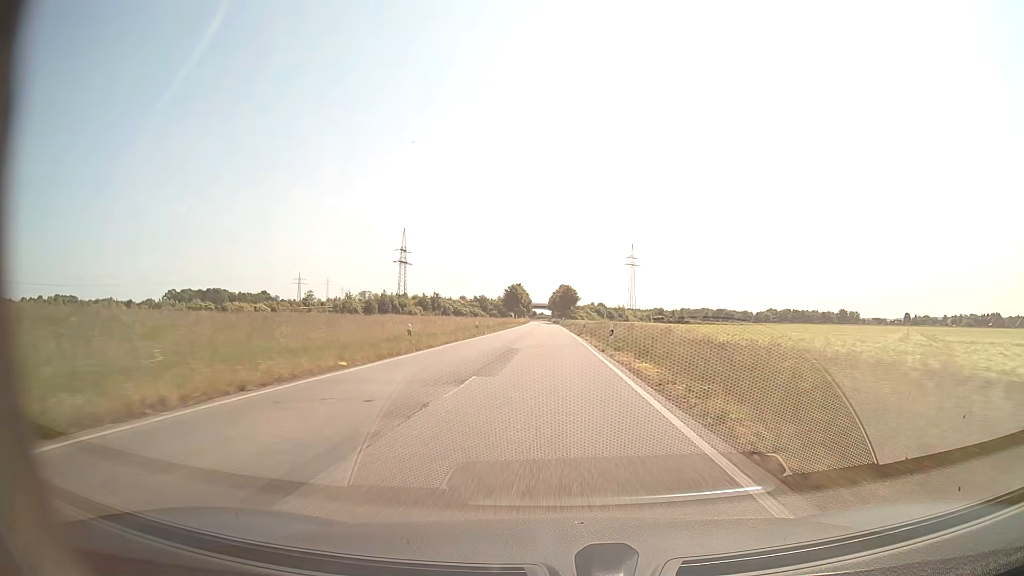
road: secondary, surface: asphalt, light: Day
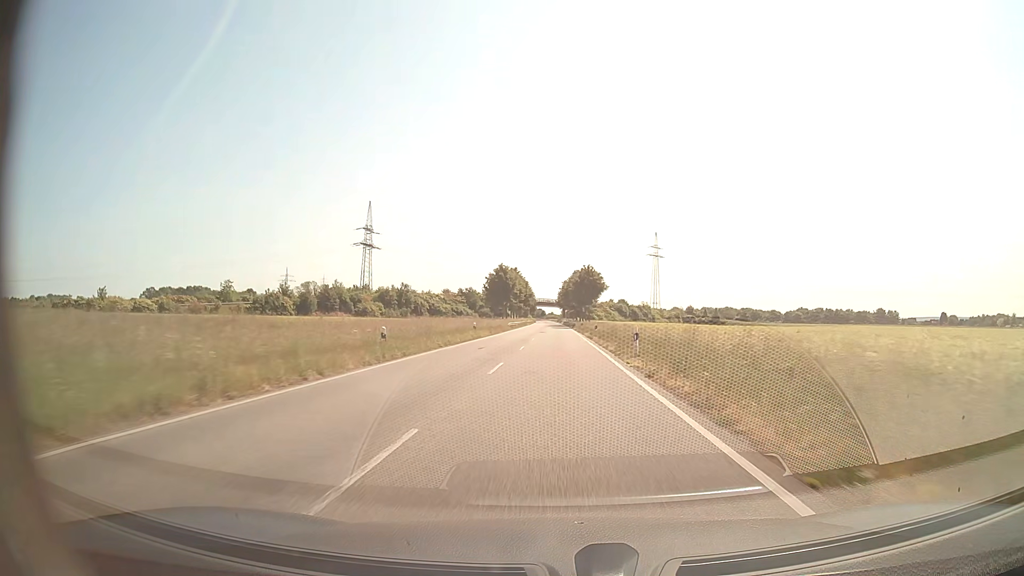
(-0.4, +56.0) m; -1°
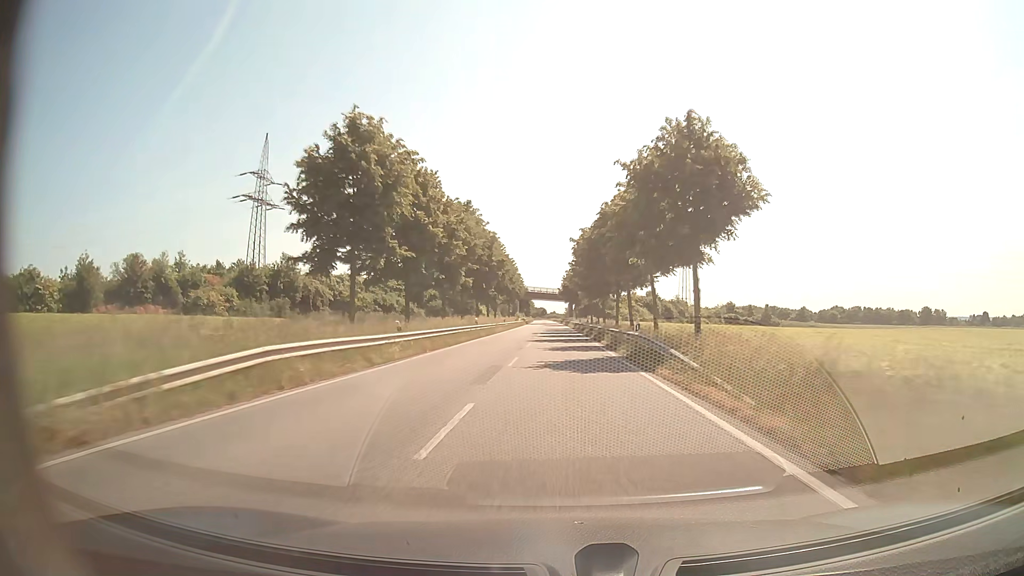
(-0.3, +70.6) m; 0°
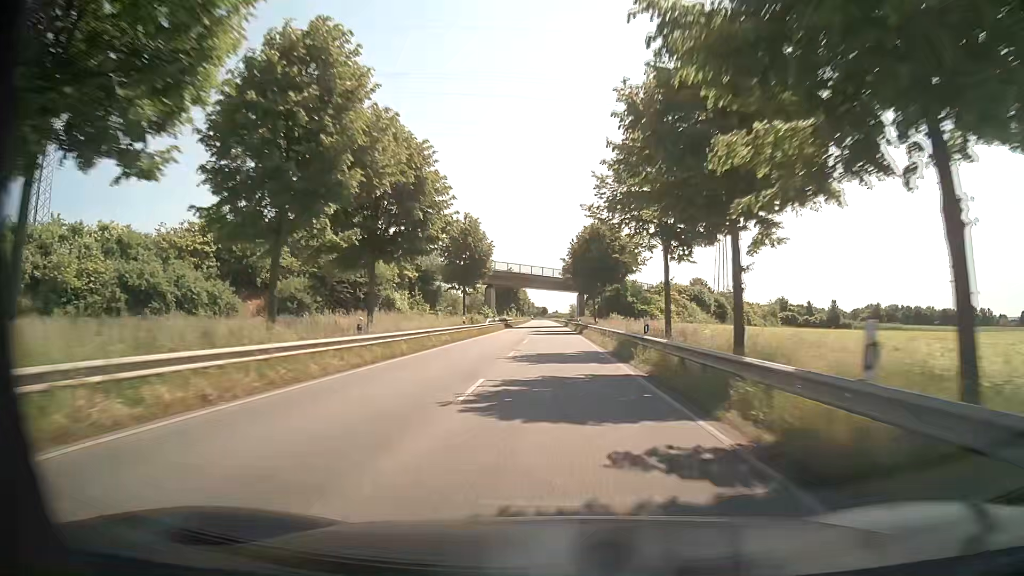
(0.0, +56.7) m; 0°
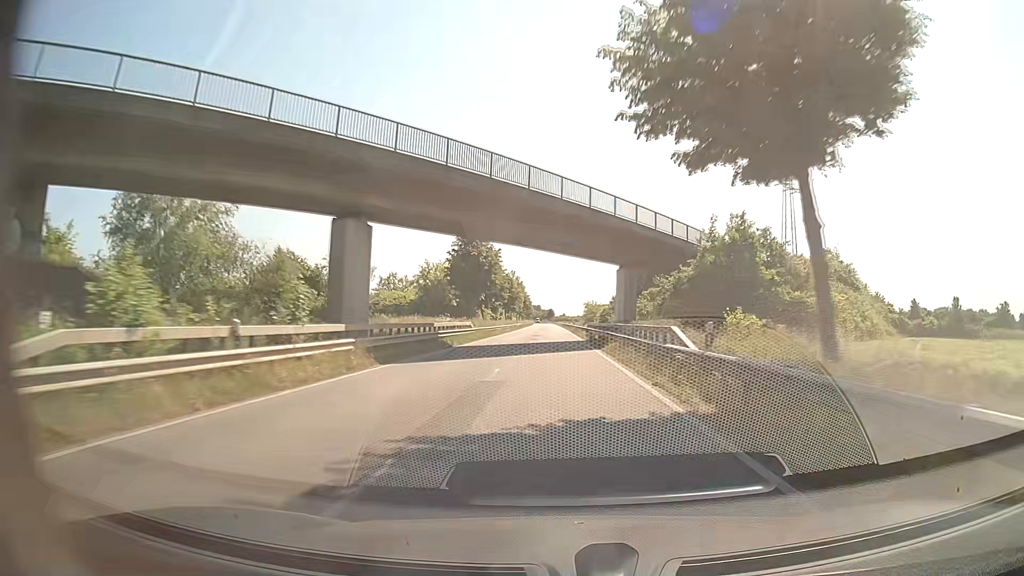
(-0.6, +56.7) m; -1°
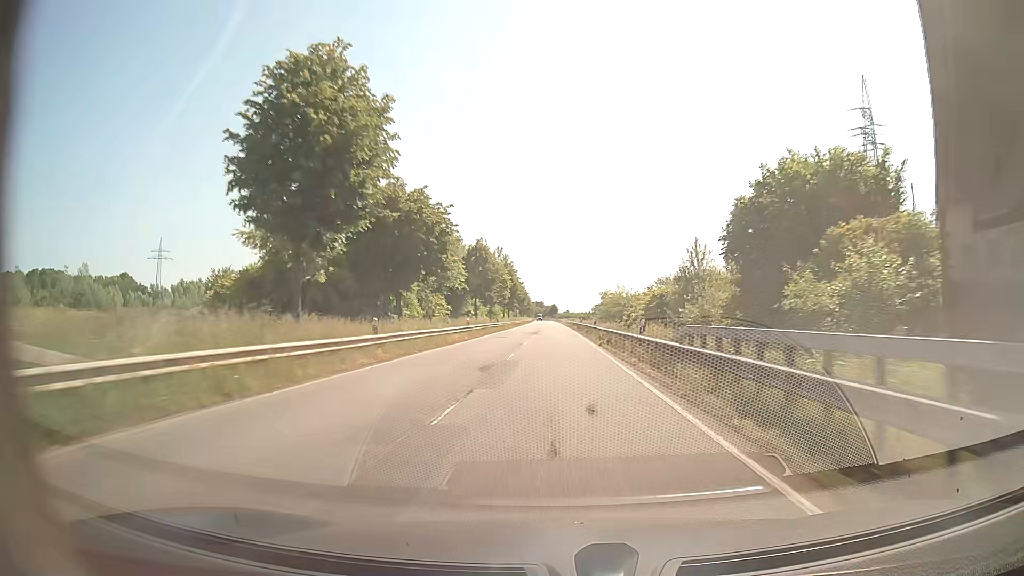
(+0.1, +42.5) m; -1°
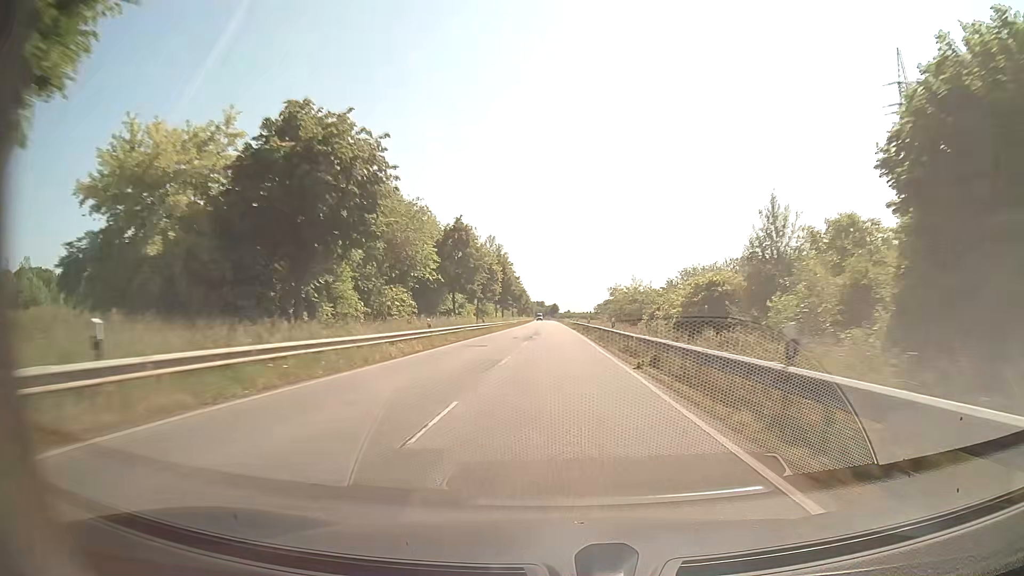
(+0.1, +14.3) m; 0°
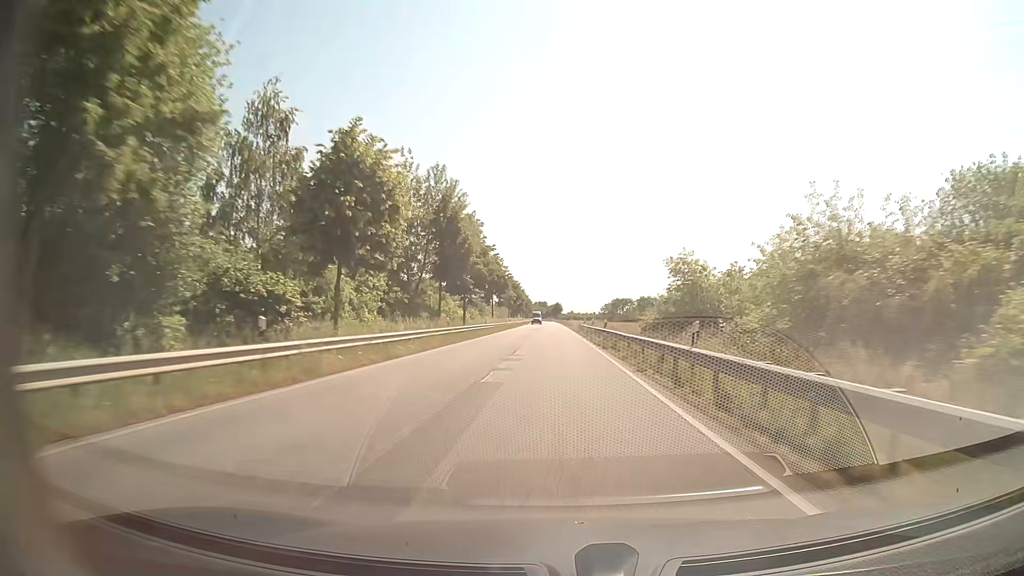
(0.0, +43.0) m; 0°
(0, +10) (0, +20) (0, +30) (0, +40) (0, +50) (0, +60) (0, +70) (-1, +80) (-1, +90) (-1, +100) m
